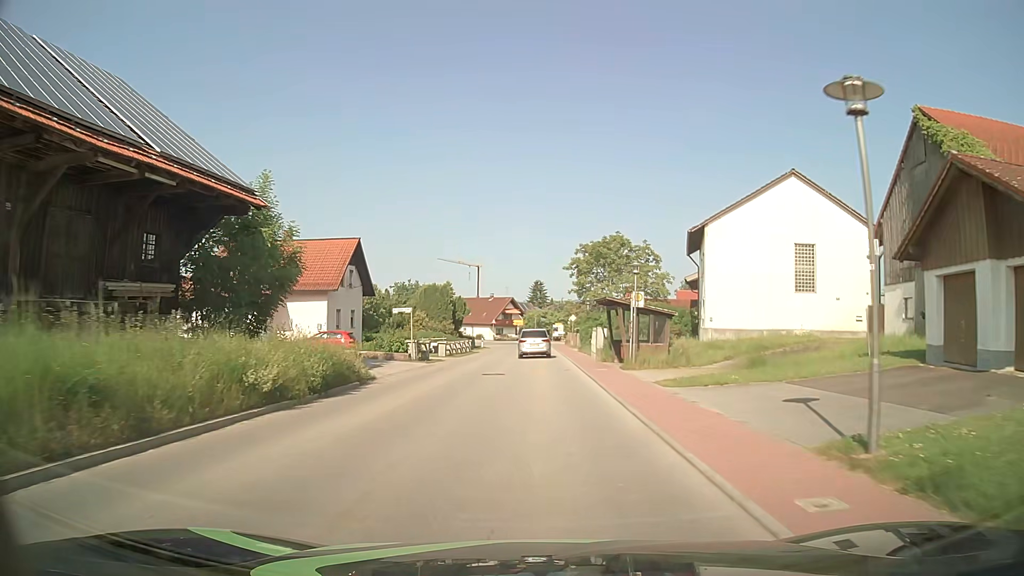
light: Day
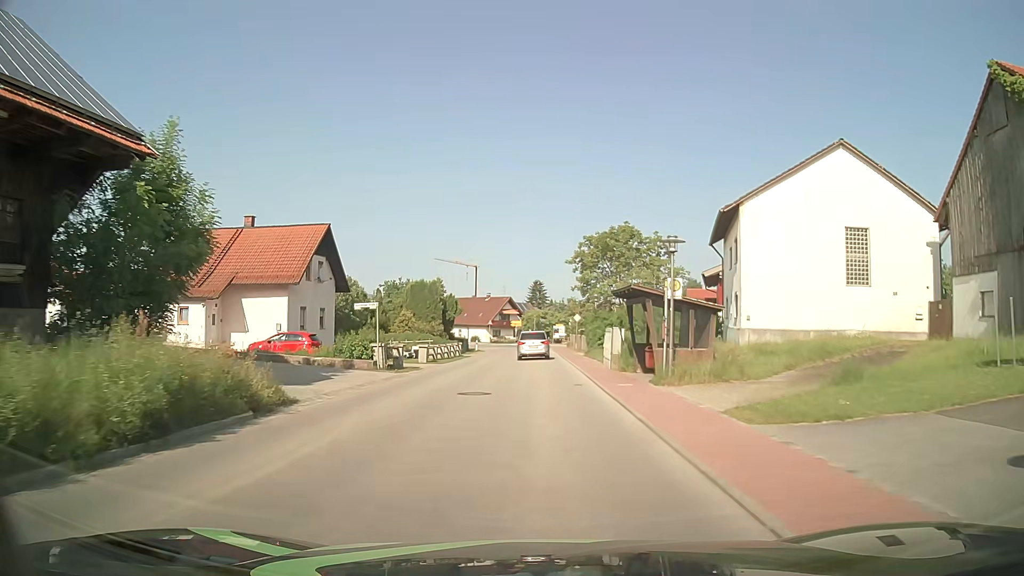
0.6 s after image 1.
(0.0, +6.7) m; 0°
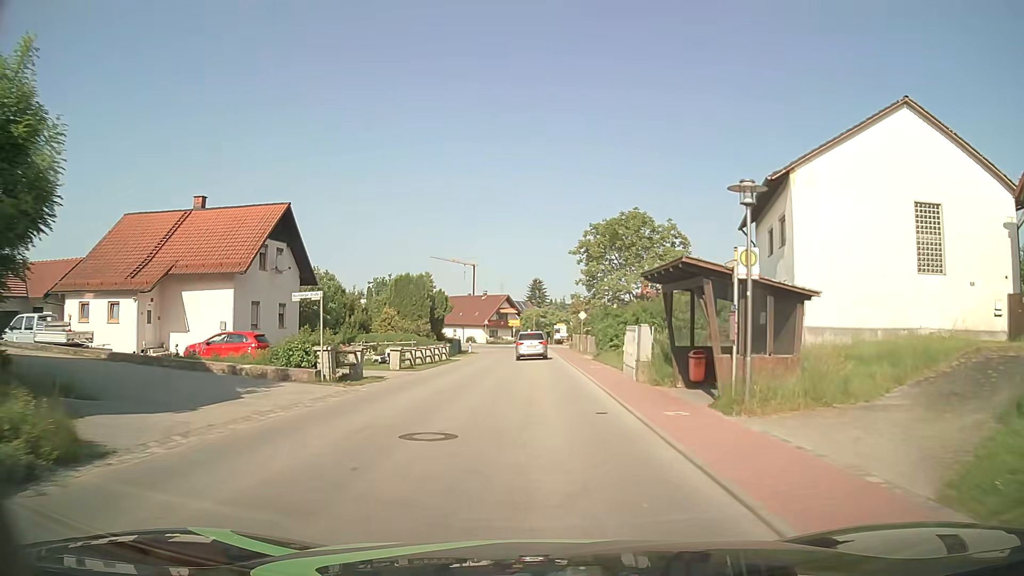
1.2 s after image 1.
(0.0, +6.5) m; 0°
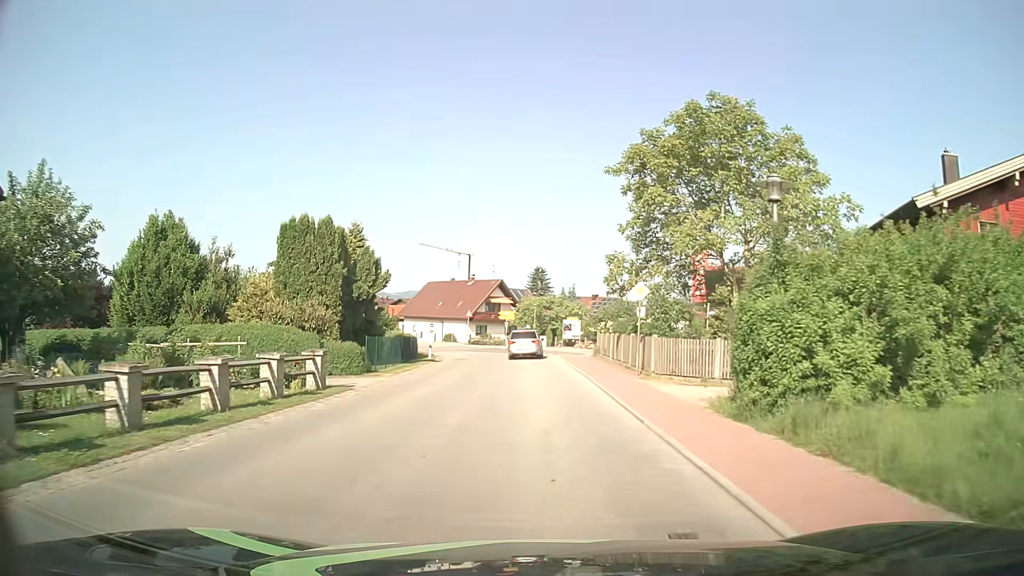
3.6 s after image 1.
(-0.1, +24.7) m; 0°
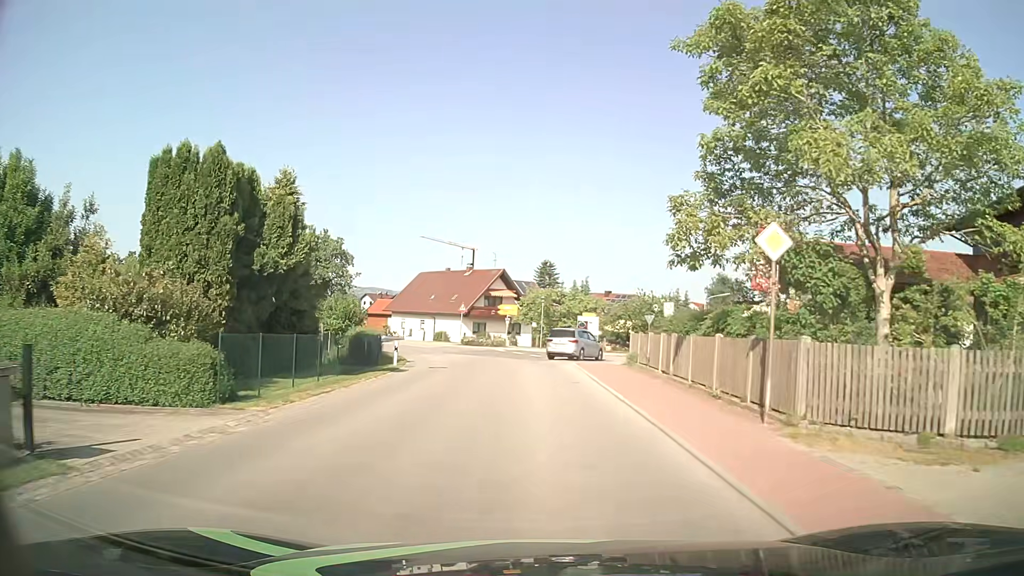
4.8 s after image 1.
(-0.1, +11.4) m; 0°
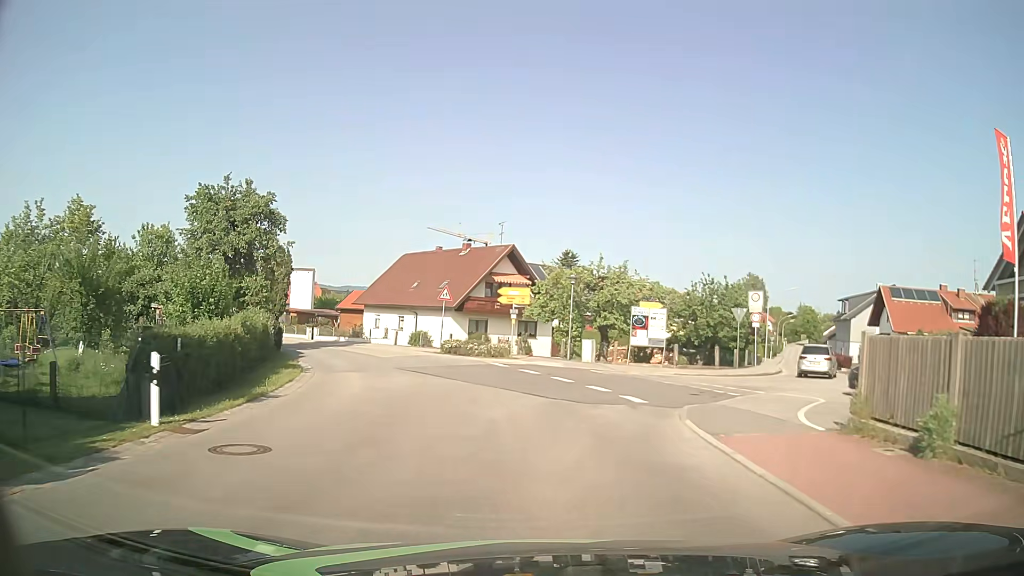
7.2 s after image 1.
(-0.3, +19.5) m; -2°
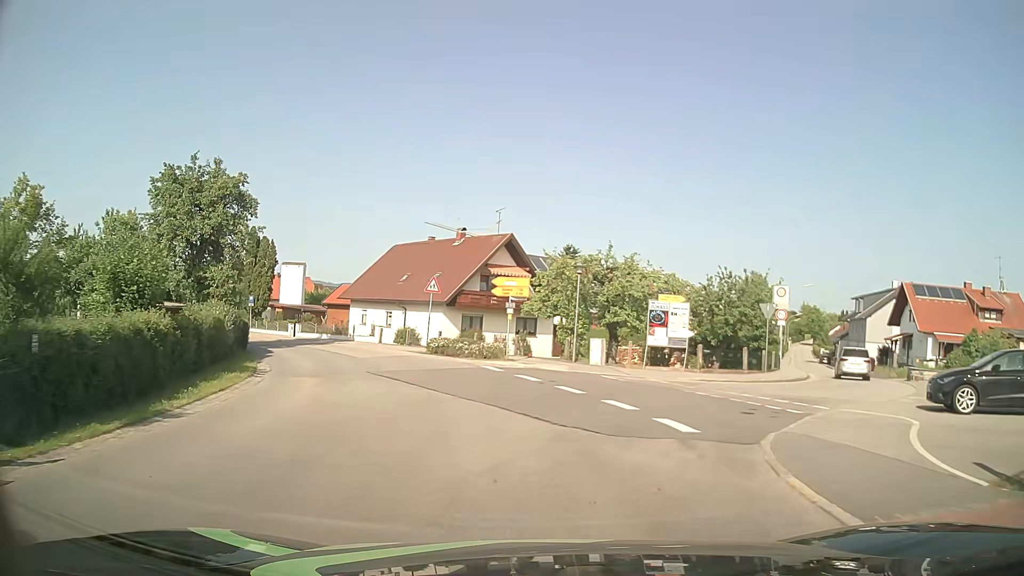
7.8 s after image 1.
(0.0, +4.3) m; 0°
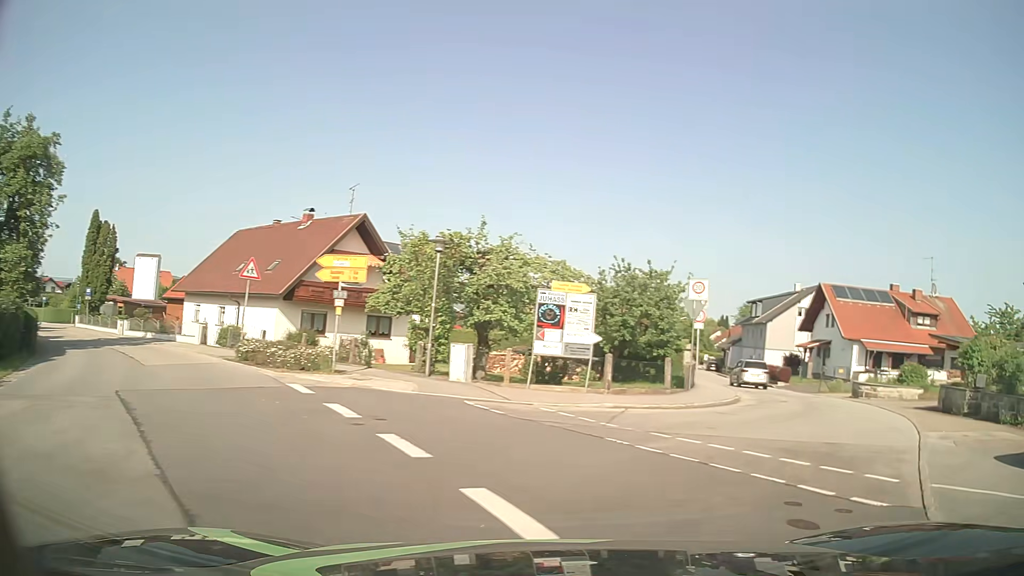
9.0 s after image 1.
(+0.4, +7.5) m; +9°
(+3, +9) (+9, +18) (+12, +27) (+14, +37) (+16, +47) (+18, +56) (+20, +66) (+22, +76) (+24, +86) (+26, +96) m
